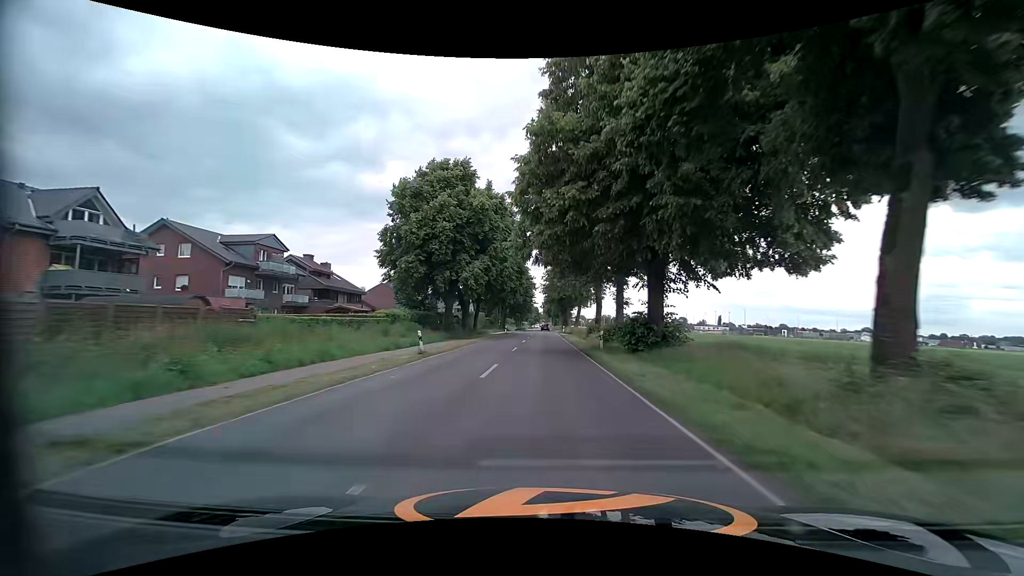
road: secondary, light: Day
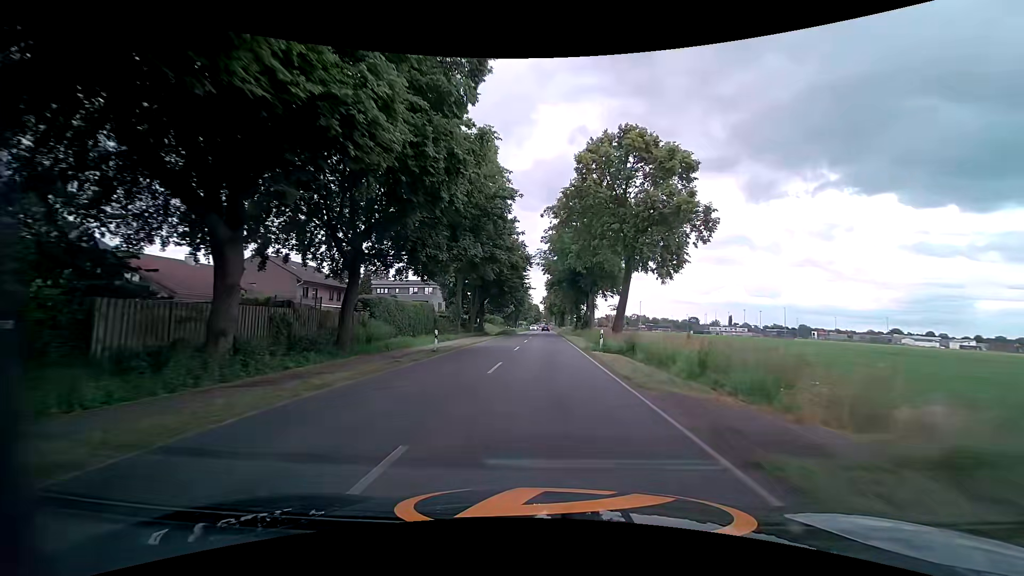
(0.0, +46.4) m; 0°
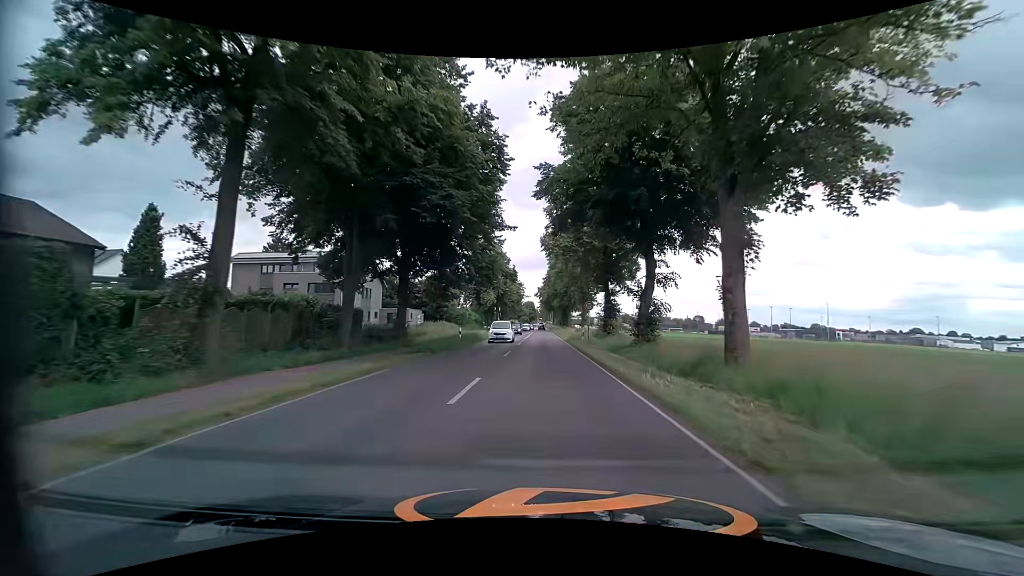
(+0.2, +41.0) m; 0°
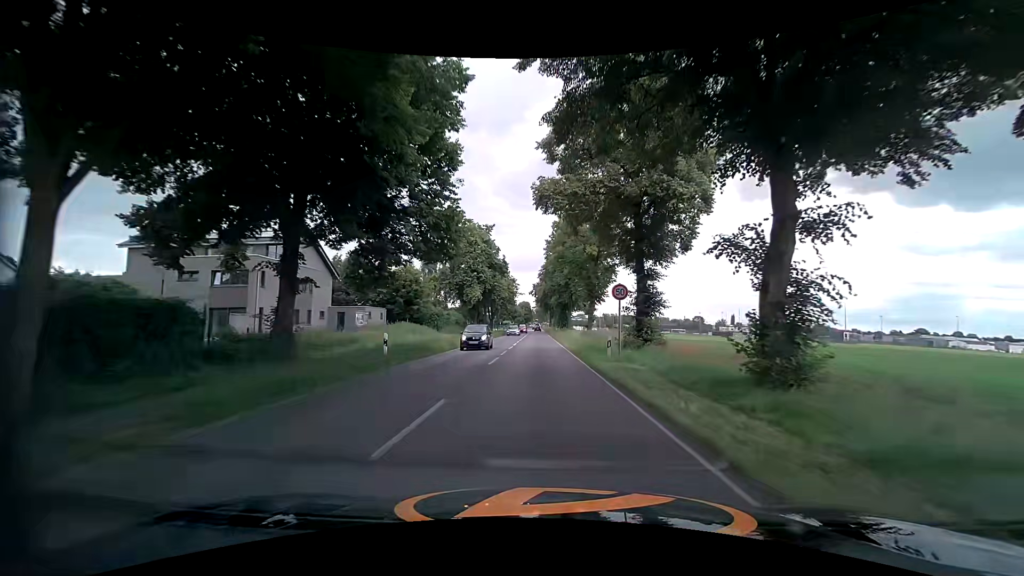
(+0.1, +15.2) m; 0°
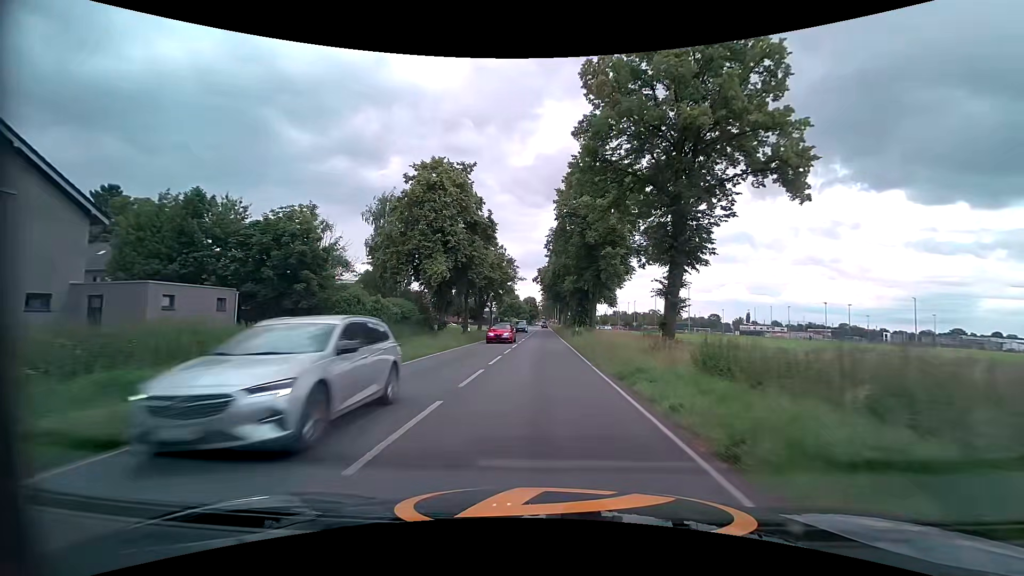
(-0.1, +30.4) m; -1°
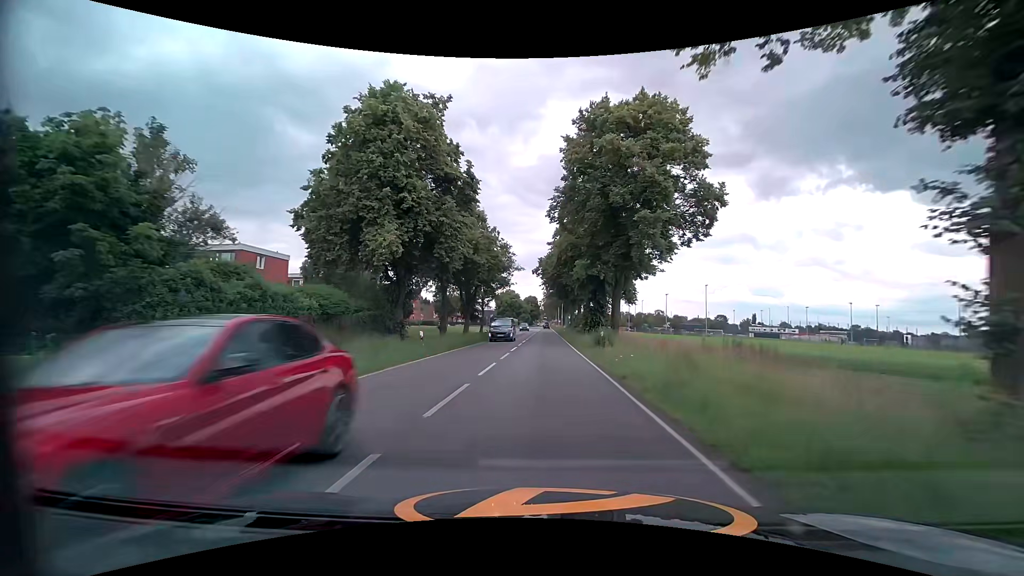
(+0.1, +15.4) m; 0°
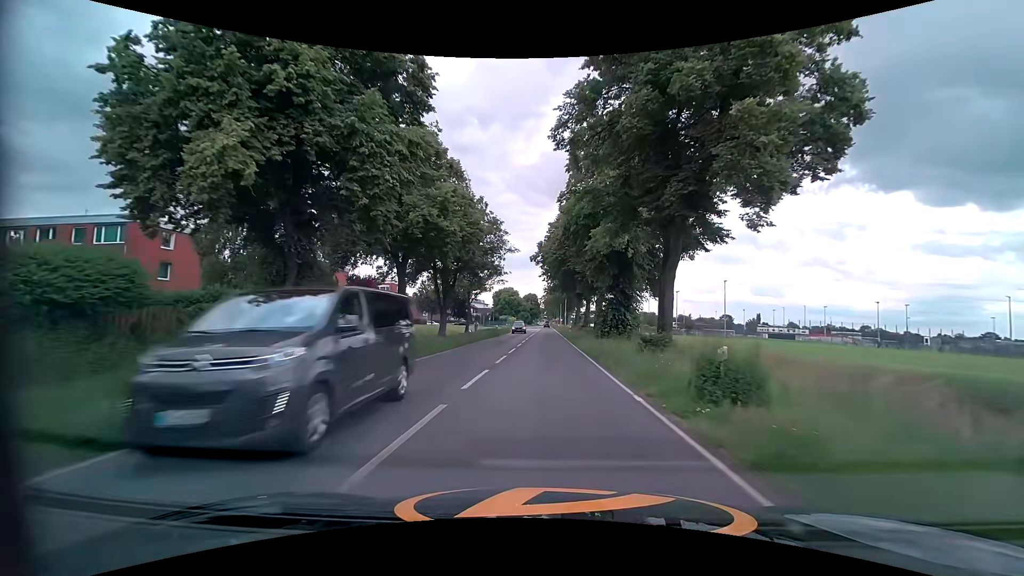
(0.0, +15.0) m; 0°
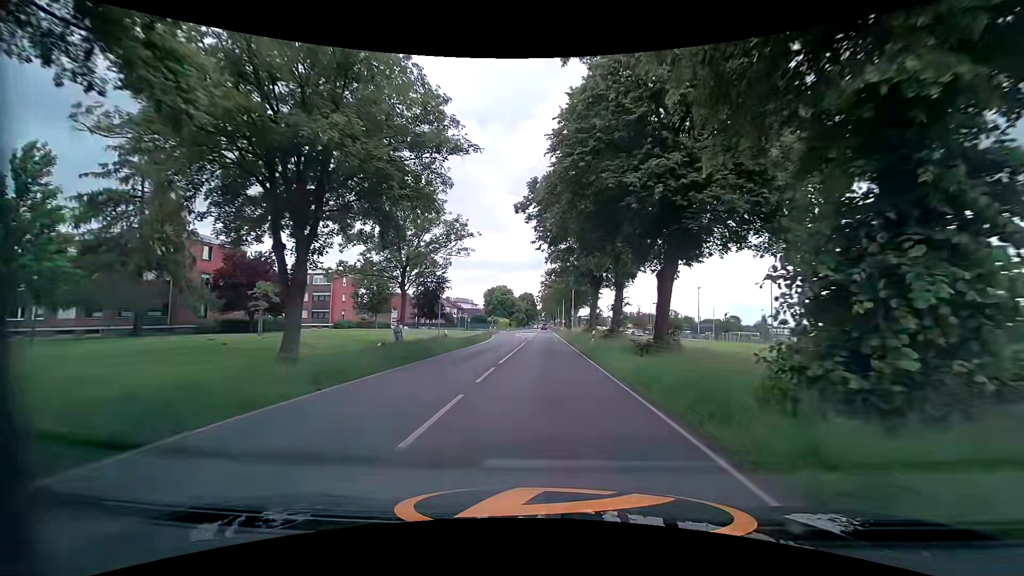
(-0.1, +28.9) m; 0°
(0, +10) (0, +20) (0, +30) (0, +40) (0, +50) (0, +60) (0, +70) (+1, +80) (+1, +90) (+1, +100) m
